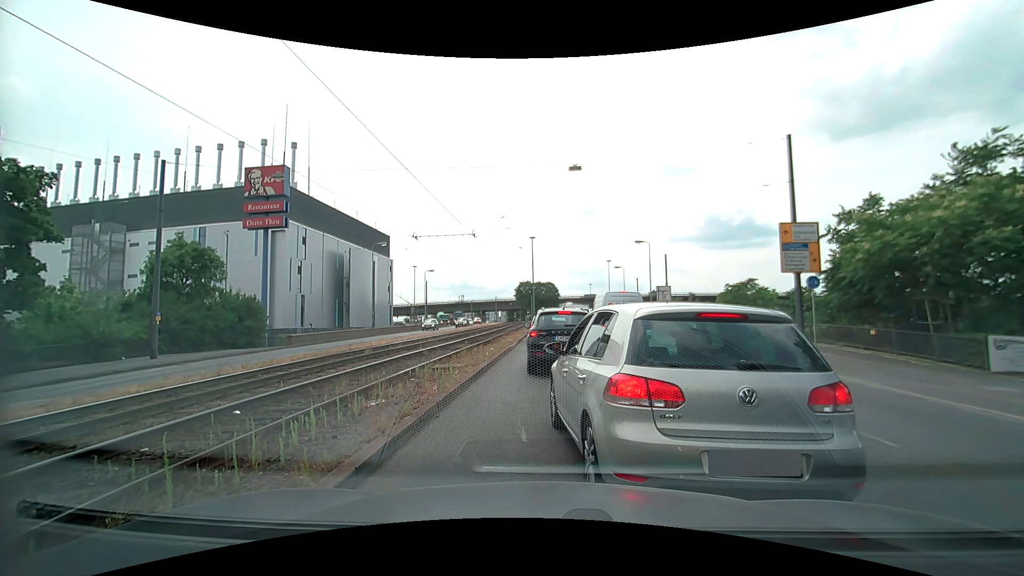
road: primary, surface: asphalt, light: Day
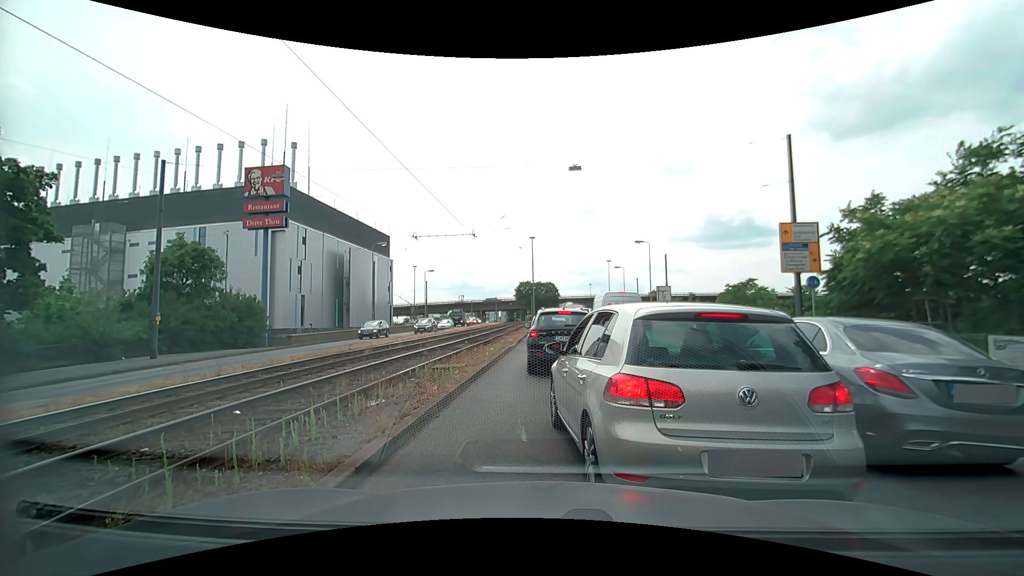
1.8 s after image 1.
(0.0, 0.0) m; 0°
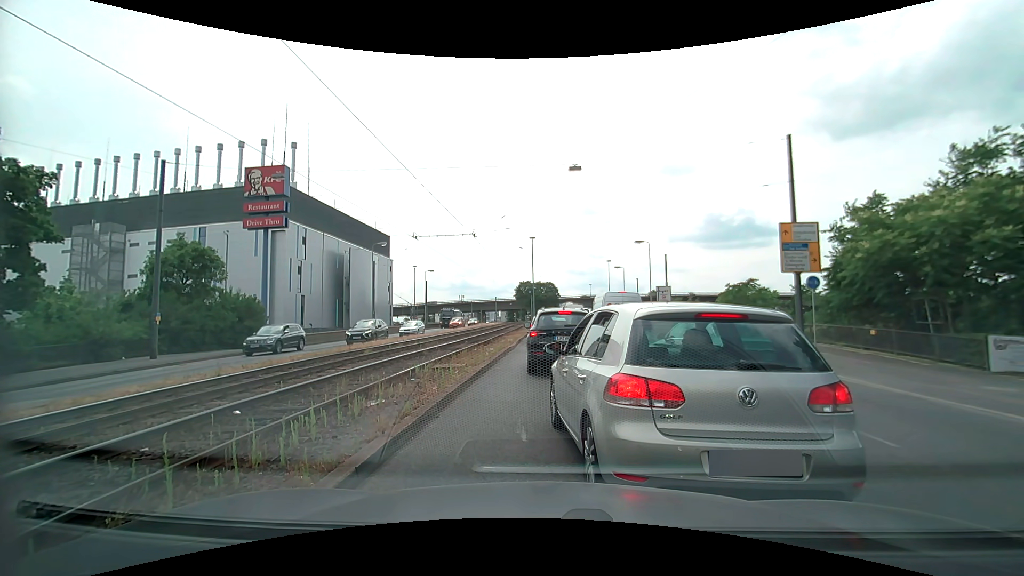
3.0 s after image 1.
(0.0, 0.0) m; 0°
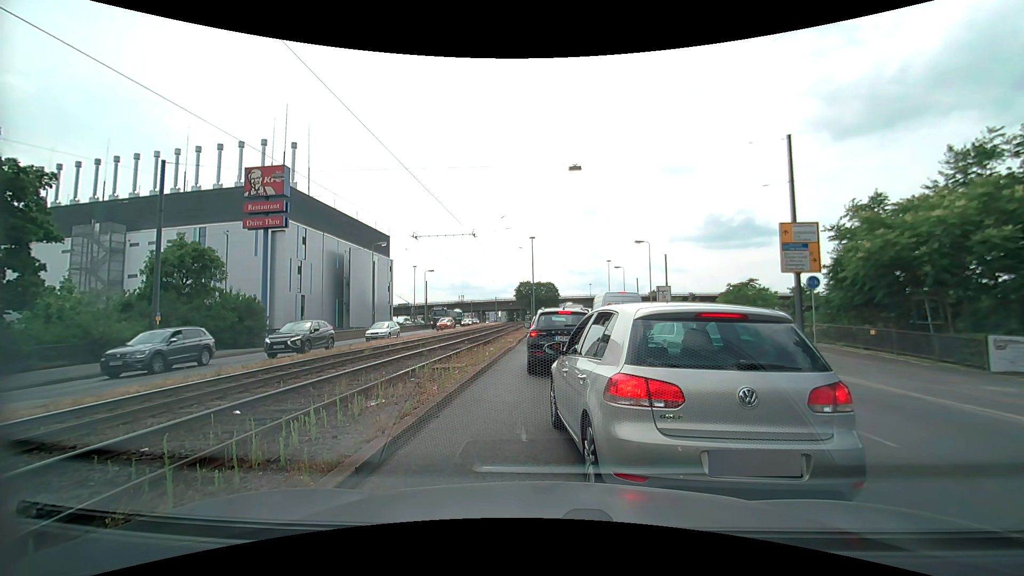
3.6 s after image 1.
(0.0, 0.0) m; 0°
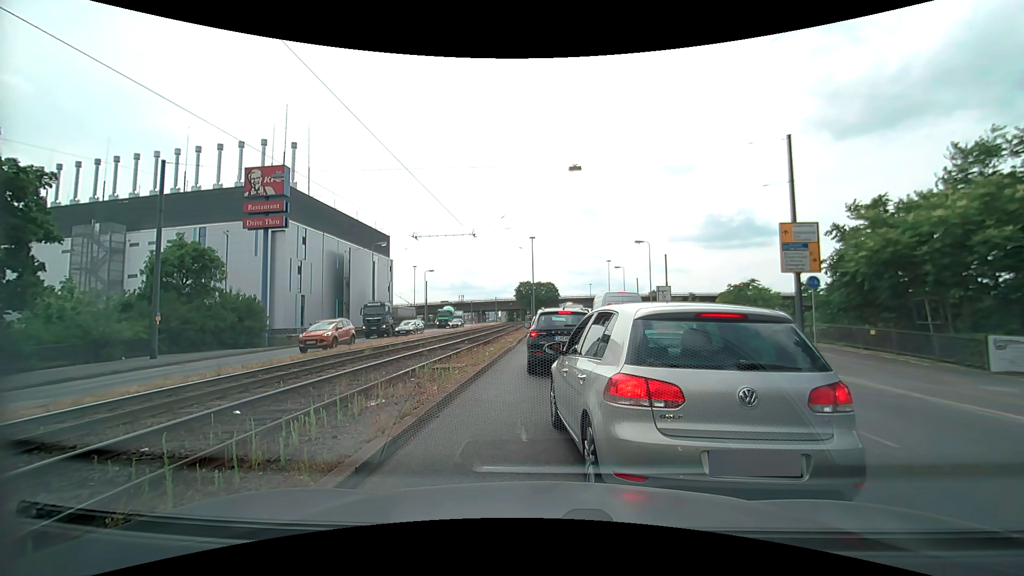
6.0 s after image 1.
(0.0, 0.0) m; 0°
